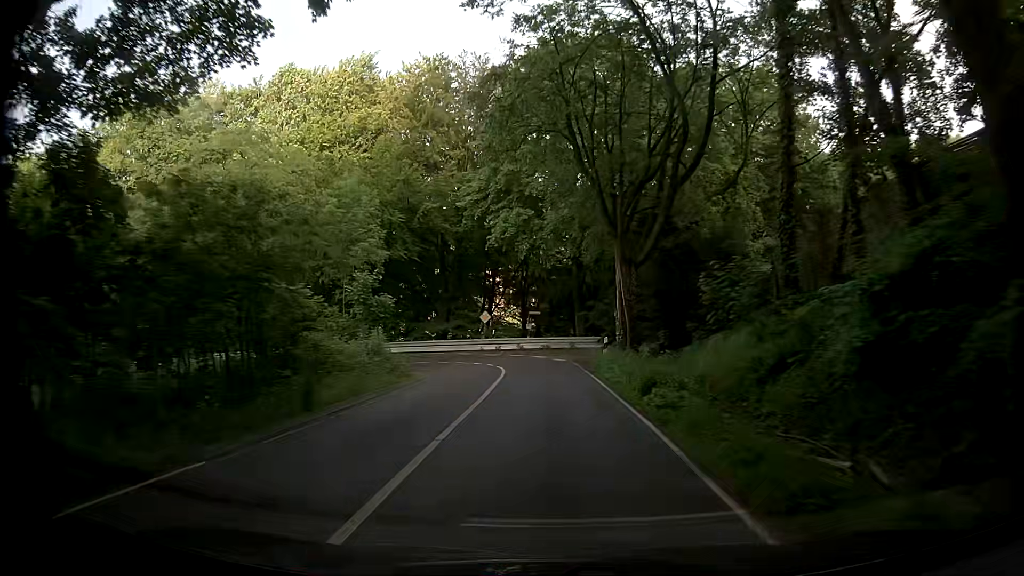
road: secondary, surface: asphalt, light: Day
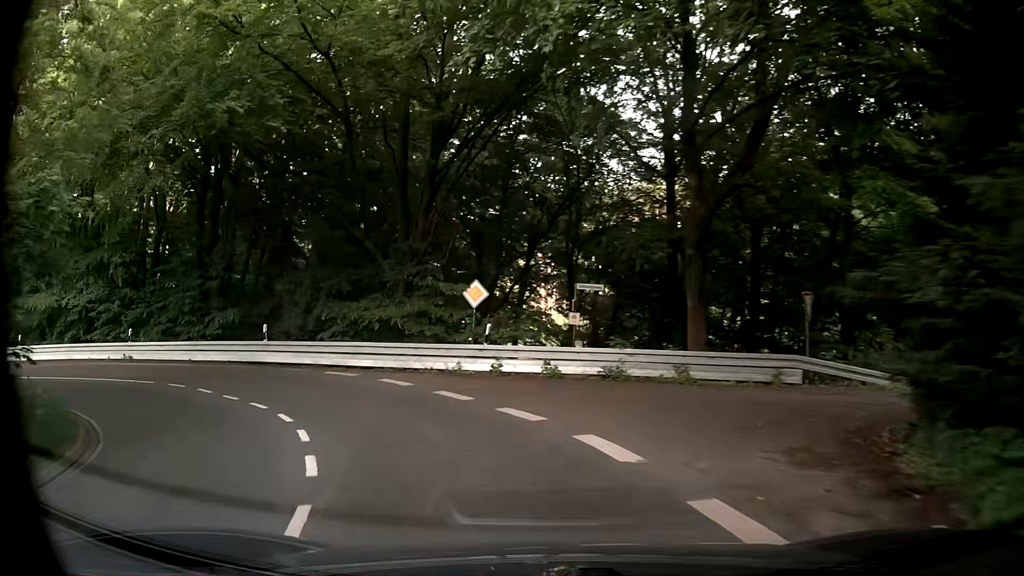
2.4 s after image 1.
(-0.1, +25.4) m; -4°
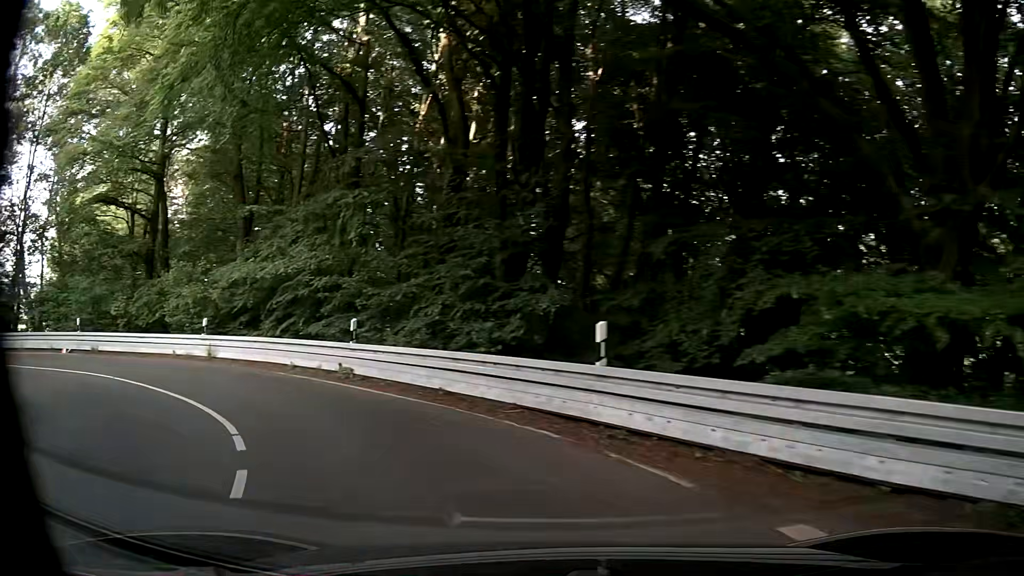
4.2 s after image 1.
(-3.6, +14.1) m; -32°
